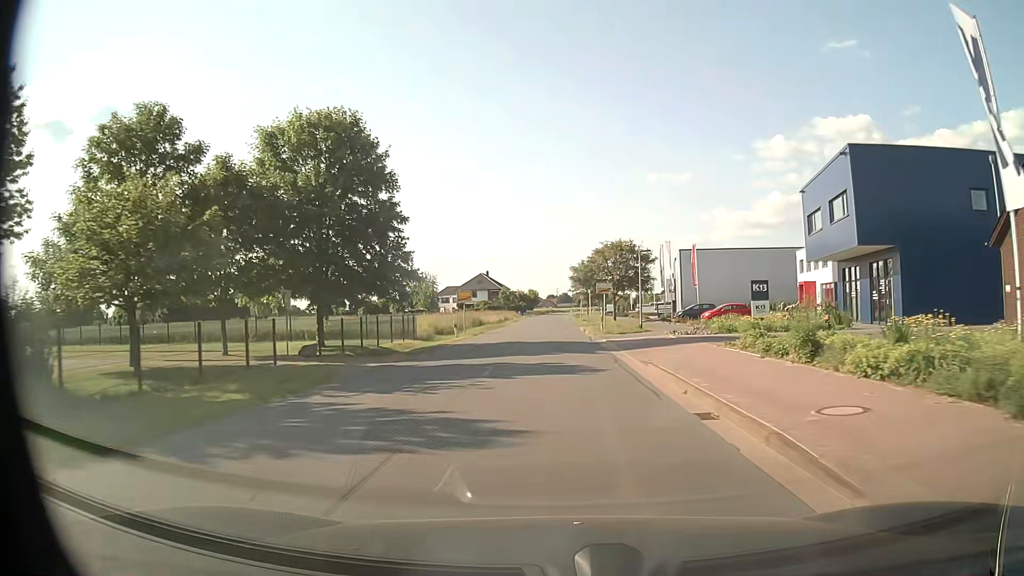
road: unclassified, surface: asphalt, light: Day
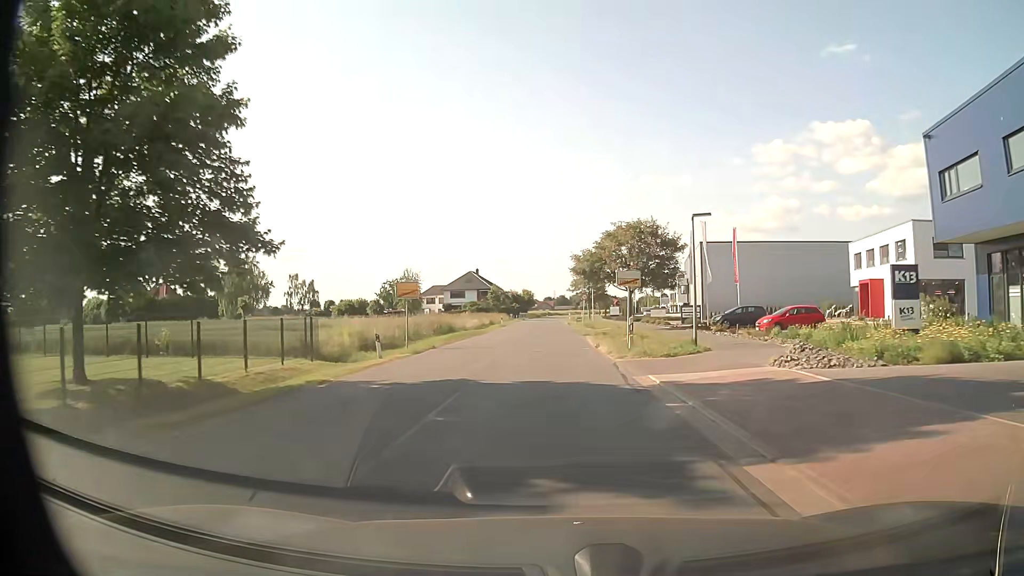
(+0.1, +15.6) m; +1°
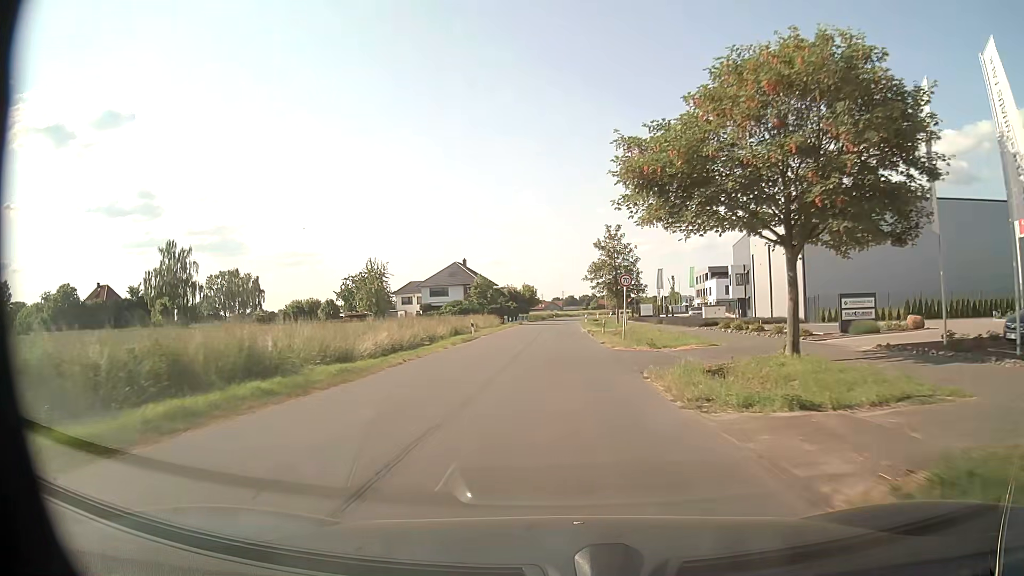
(-0.2, +31.7) m; -1°
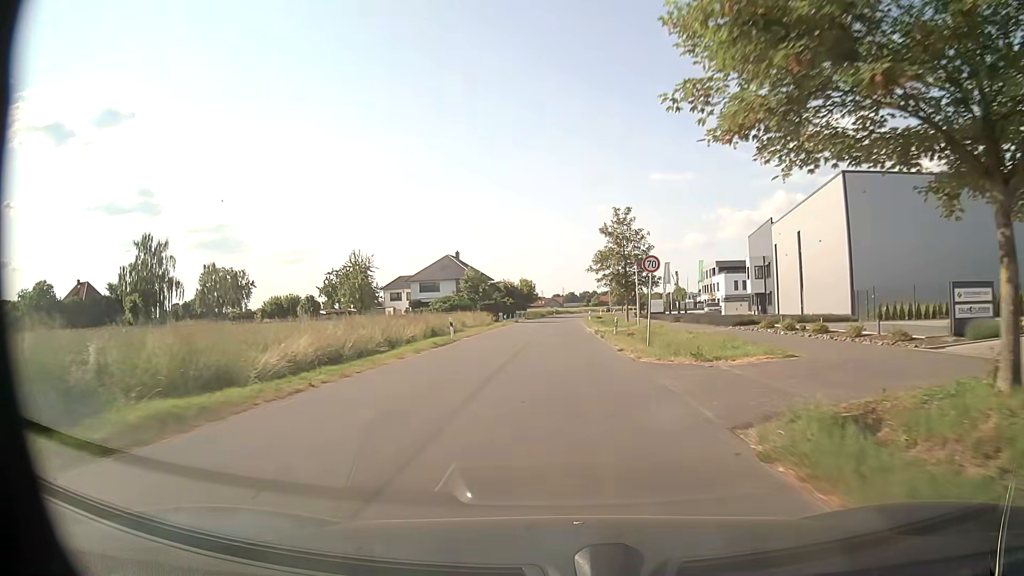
(0.0, +8.4) m; 0°
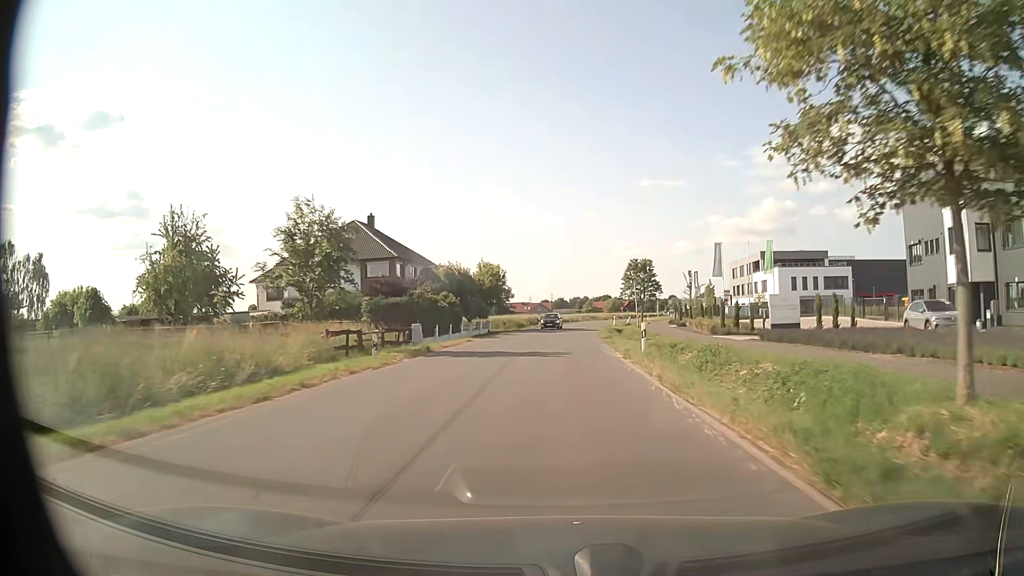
(+0.1, +45.9) m; +1°
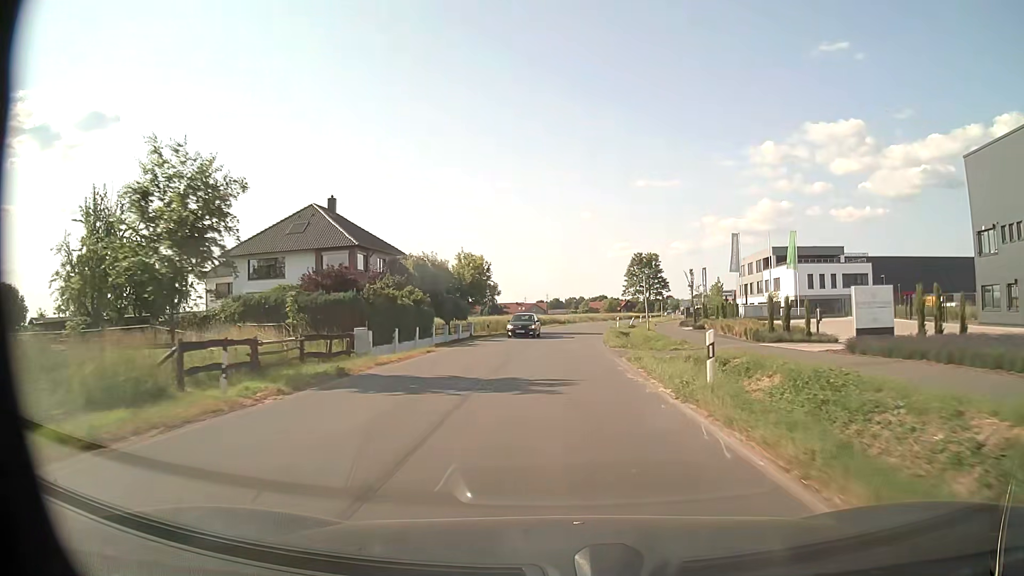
(0.0, +9.8) m; 0°
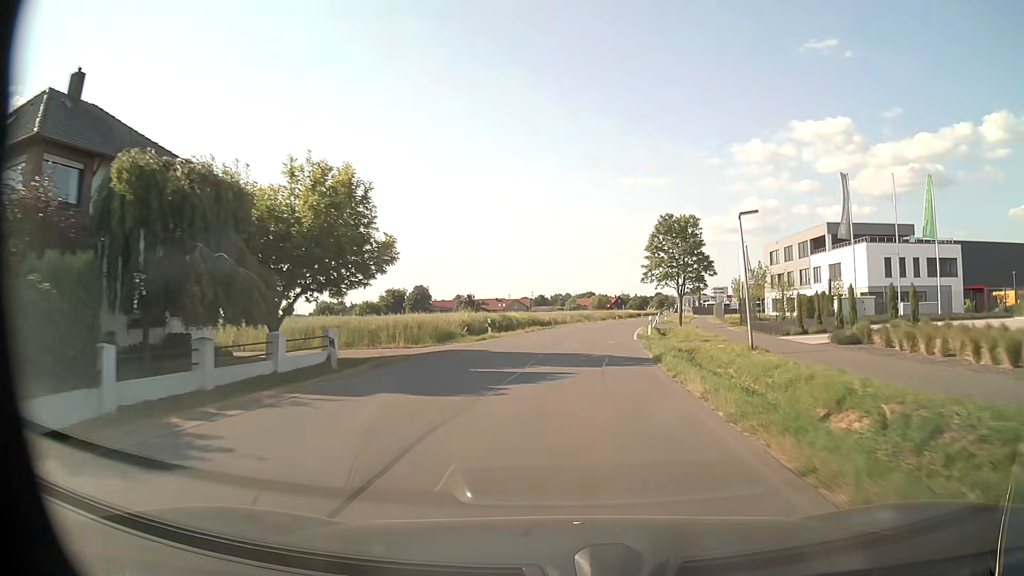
(+0.2, +30.3) m; +1°
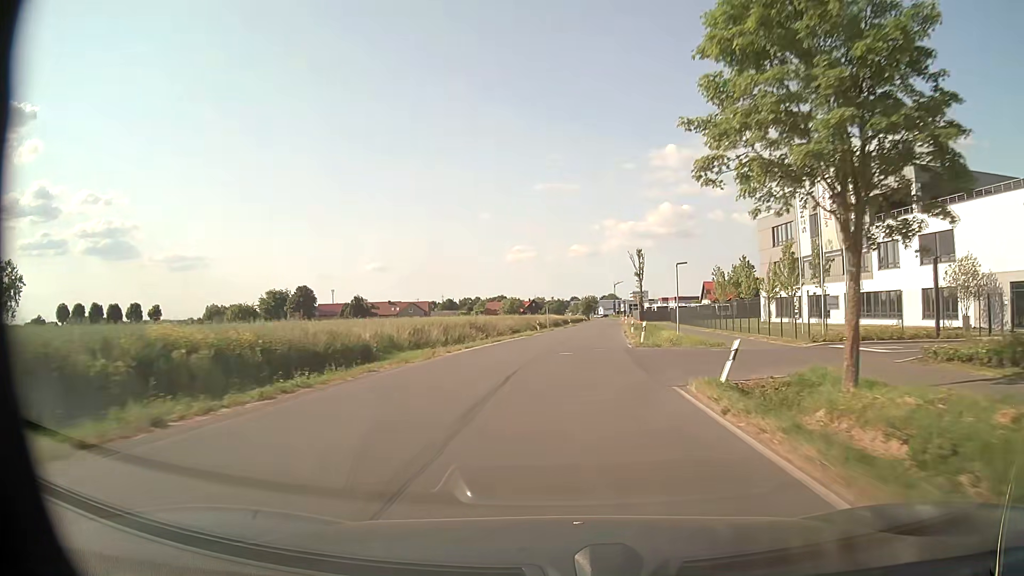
(+2.8, +41.1) m; +8°
(0, +10) (+1, +20) (+1, +30) (+2, +40) (+3, +50) (+4, +60) (+5, +70) (+6, +80) (+7, +90) (+7, +100) m
